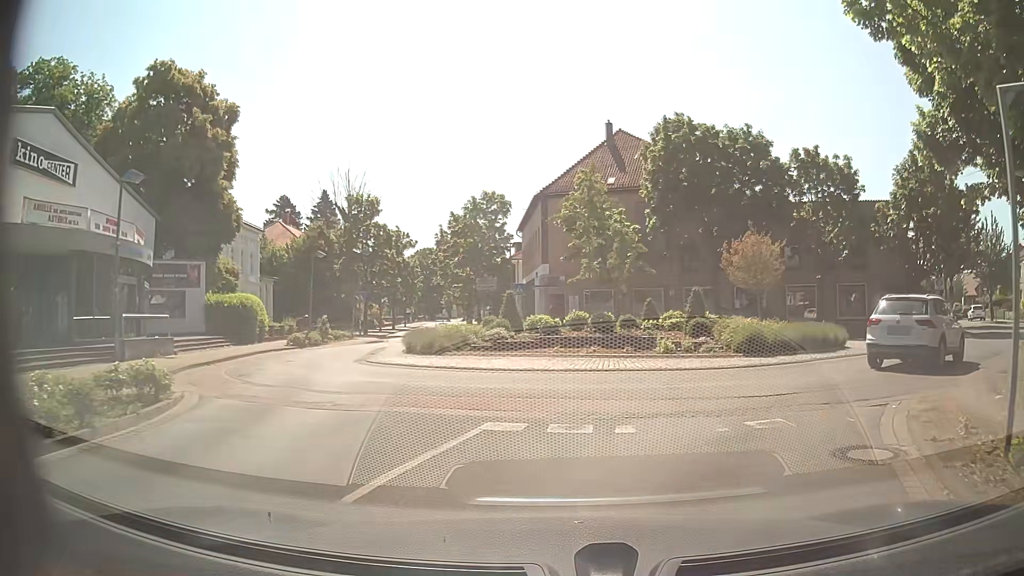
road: unclassified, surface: asphalt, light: Day
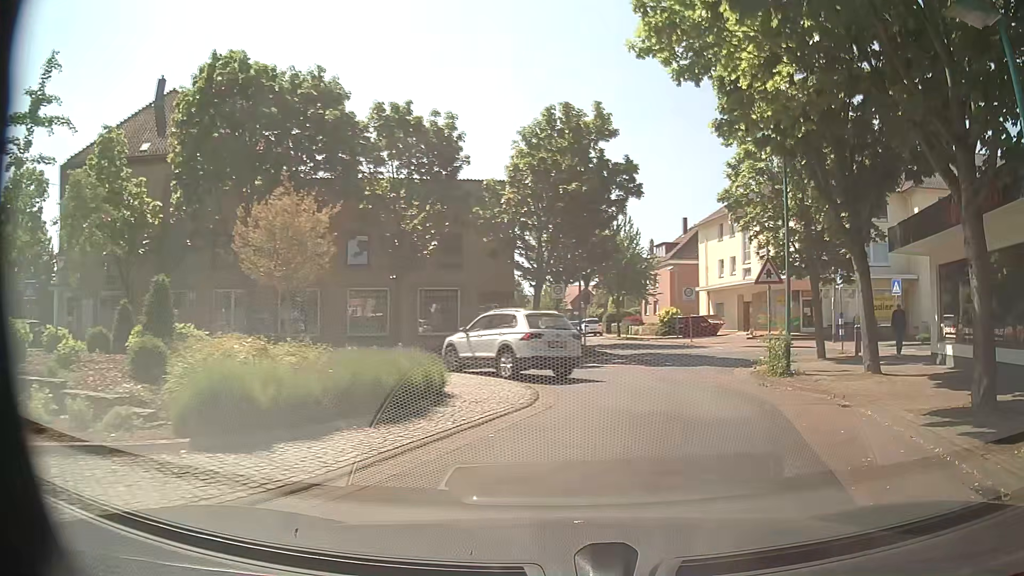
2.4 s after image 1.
(+3.1, +10.8) m; +38°
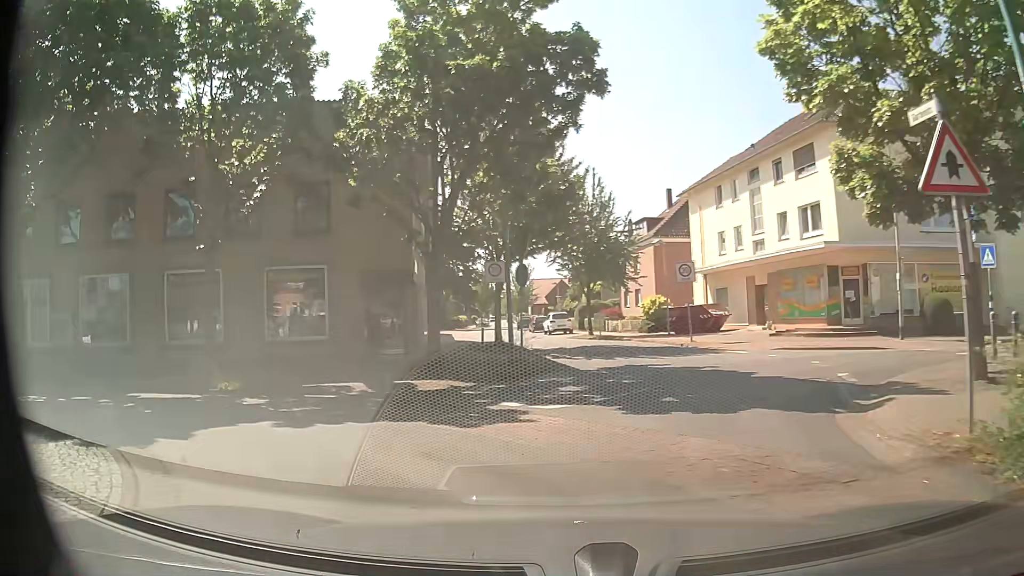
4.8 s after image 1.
(+1.4, +12.2) m; +1°
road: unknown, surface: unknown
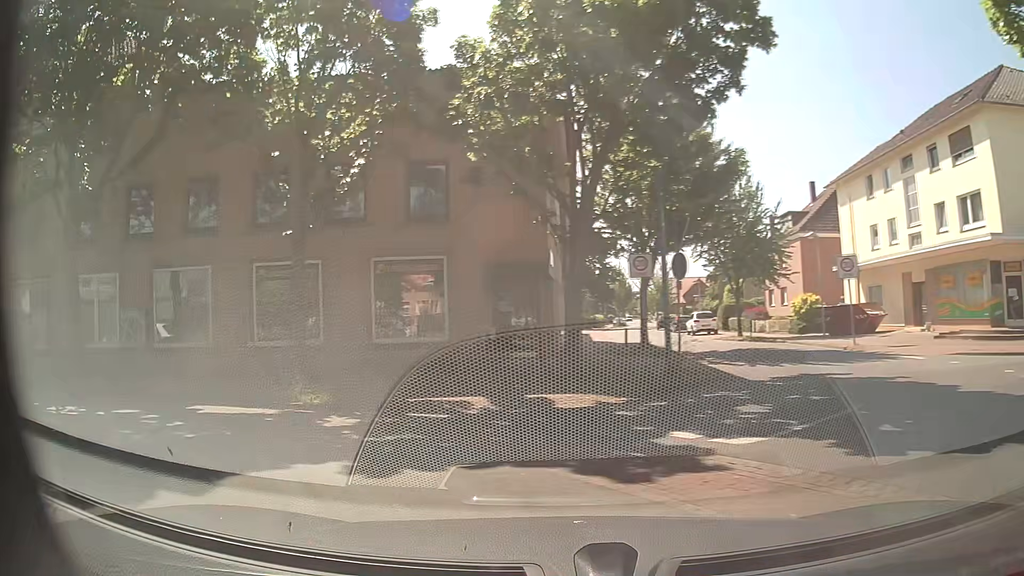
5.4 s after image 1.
(-0.2, +2.9) m; -11°
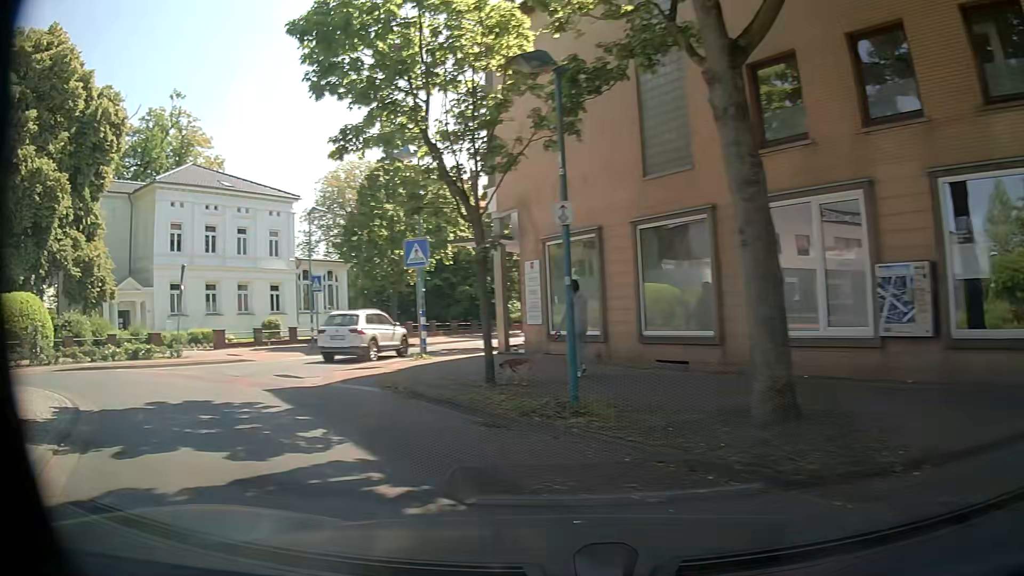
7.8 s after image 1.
(-5.2, +8.9) m; -64°
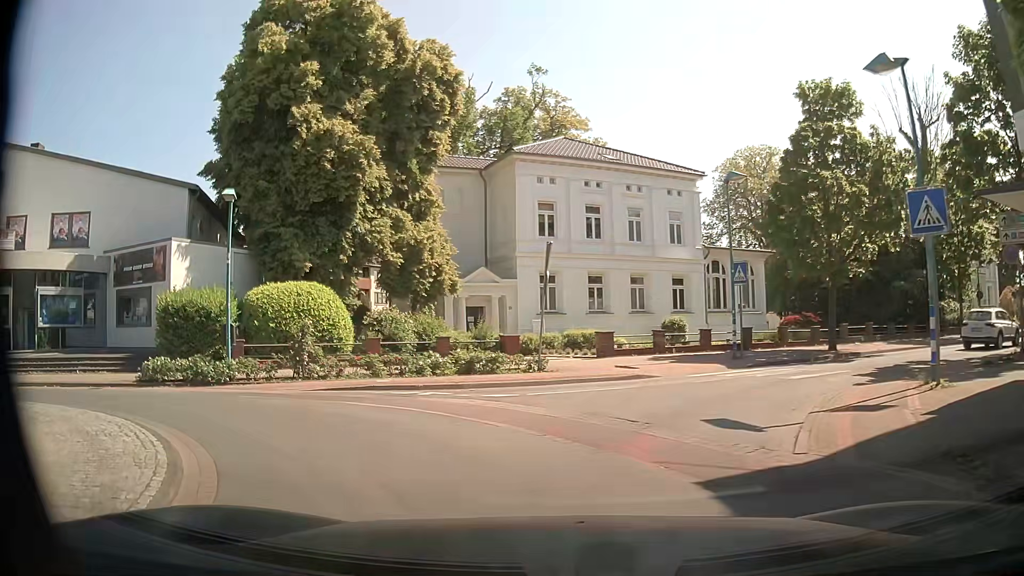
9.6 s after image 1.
(-2.5, +7.2) m; -34°
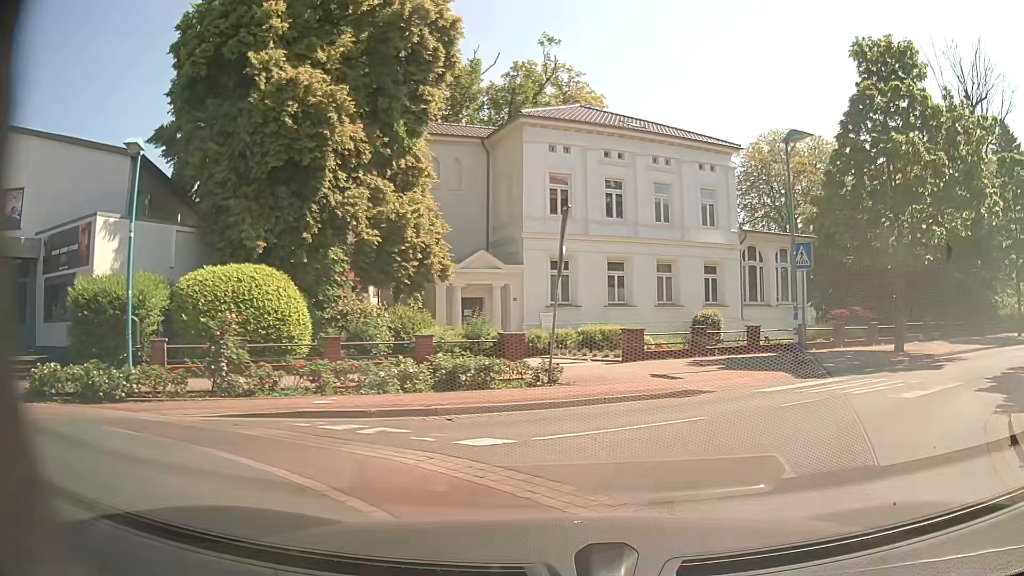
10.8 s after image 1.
(-0.1, +5.0) m; -1°
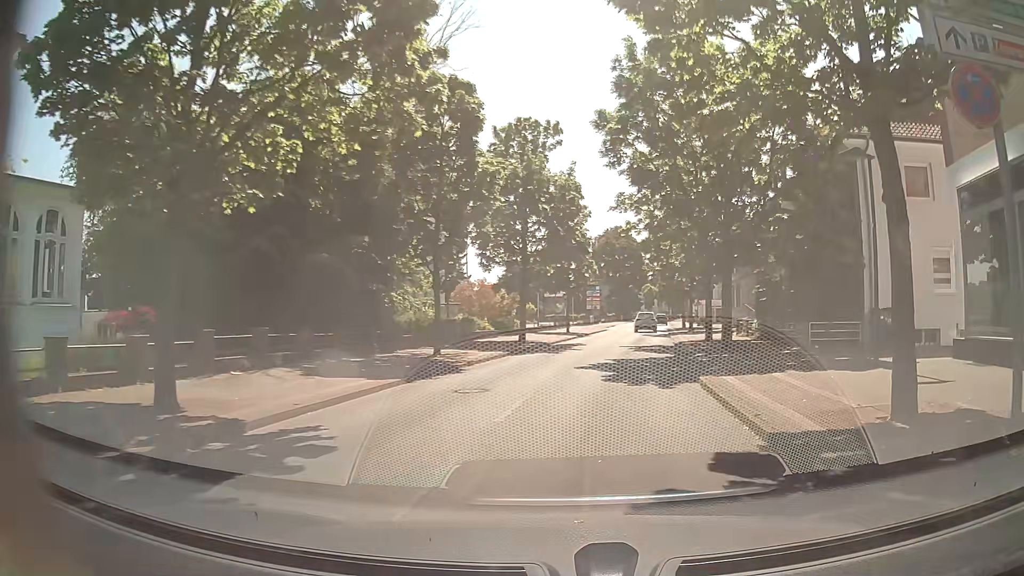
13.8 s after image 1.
(+6.9, +12.5) m; +55°
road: unclassified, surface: asphalt
(+1, +10) (+1, +20) (+3, +30) (+4, +40) (+5, +50) (+7, +60) (+8, +69) (+10, +79) (+12, +89) (+13, +99) m
